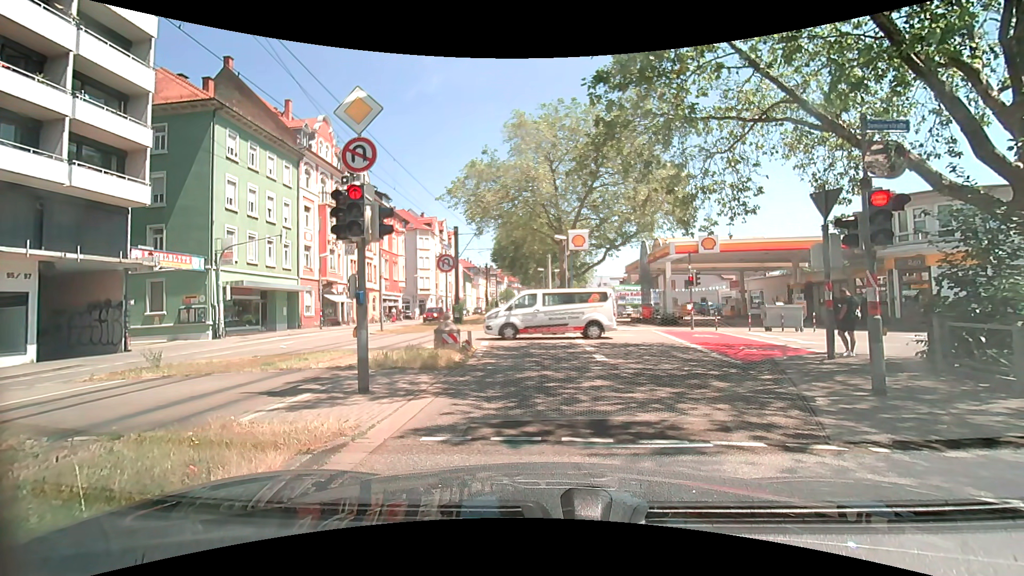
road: secondary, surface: asphalt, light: Day
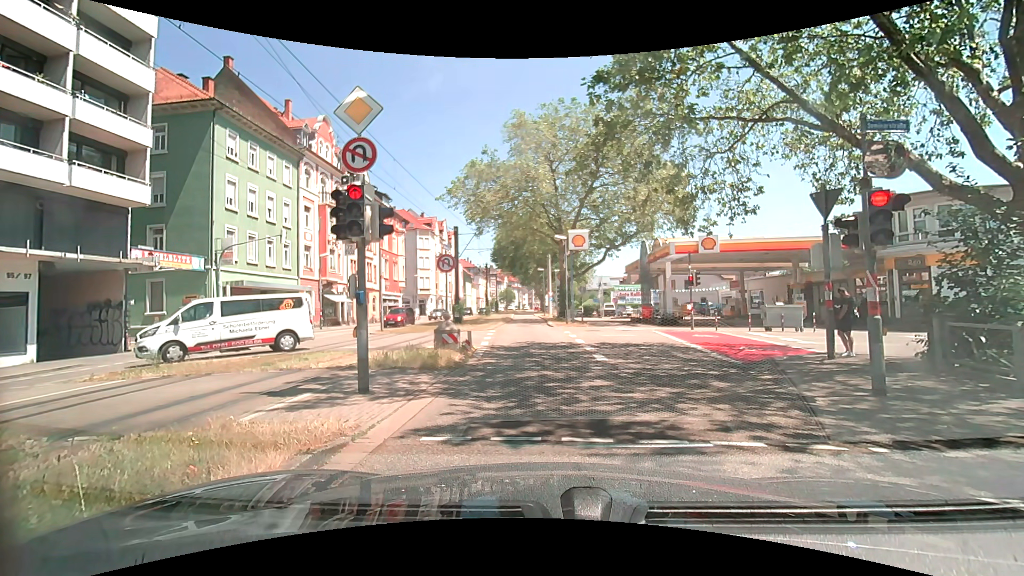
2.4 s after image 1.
(0.0, 0.0) m; 0°
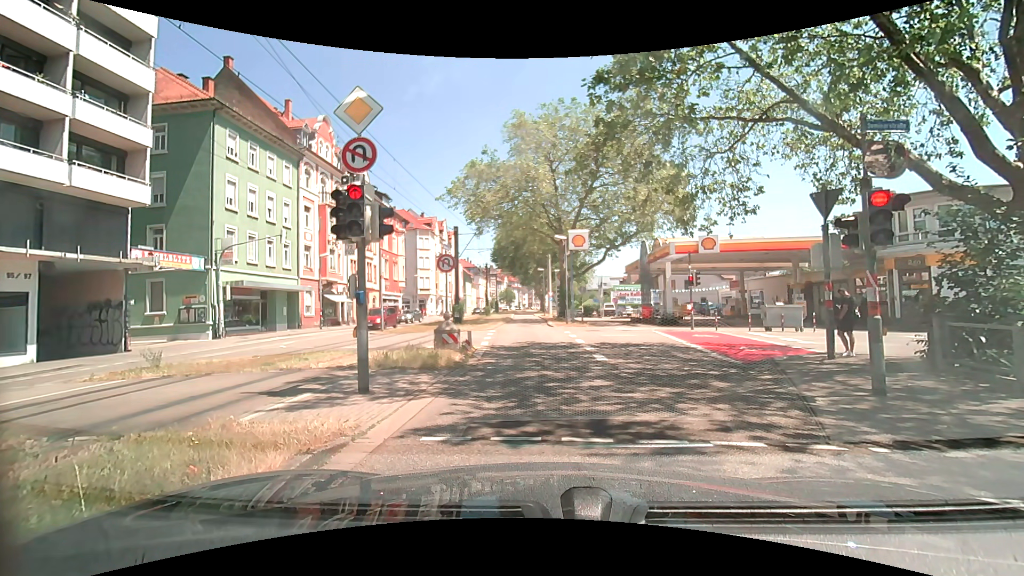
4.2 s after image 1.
(0.0, 0.0) m; 0°
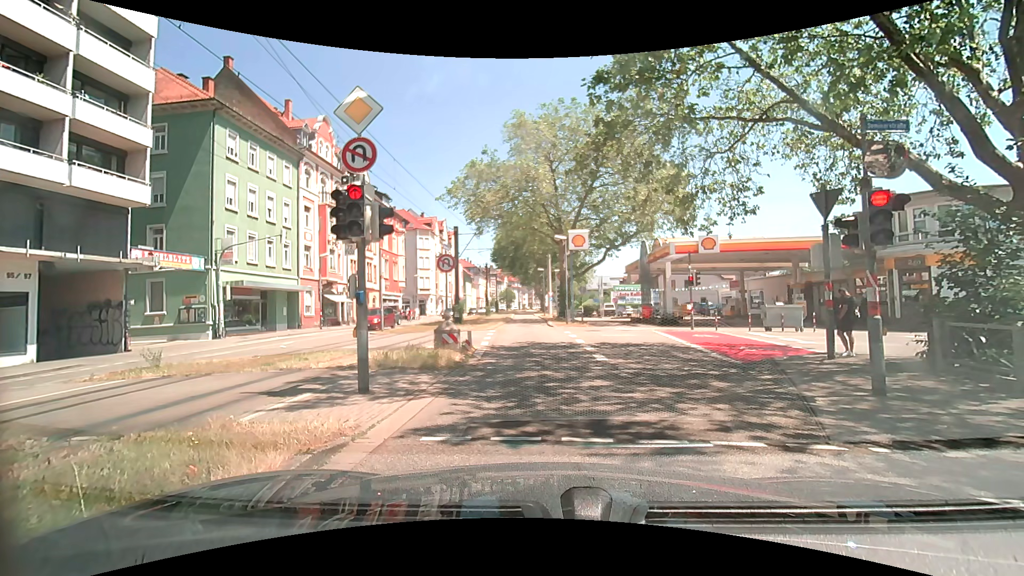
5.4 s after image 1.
(0.0, 0.0) m; 0°
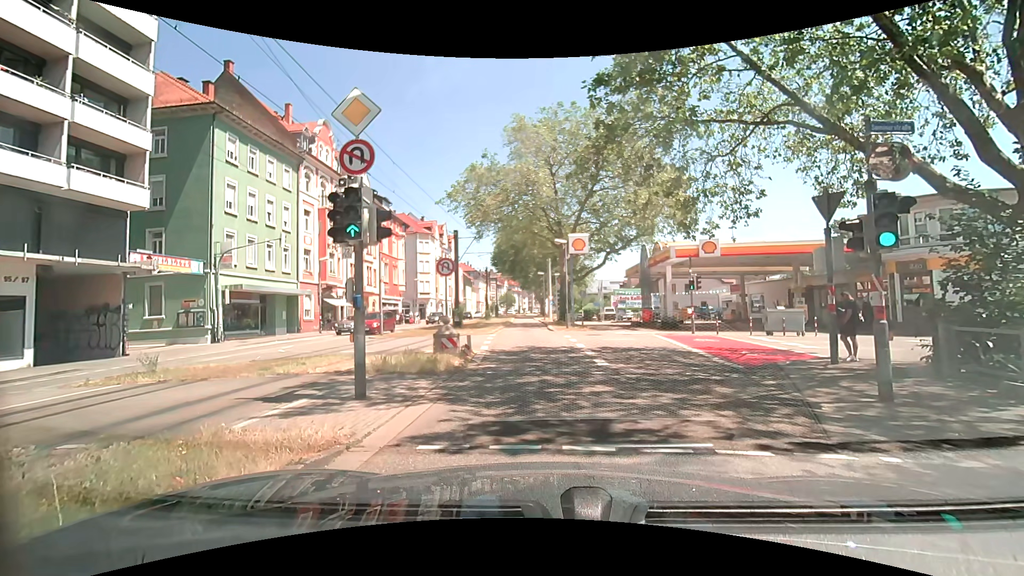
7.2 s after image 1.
(0.0, +0.2) m; 0°
